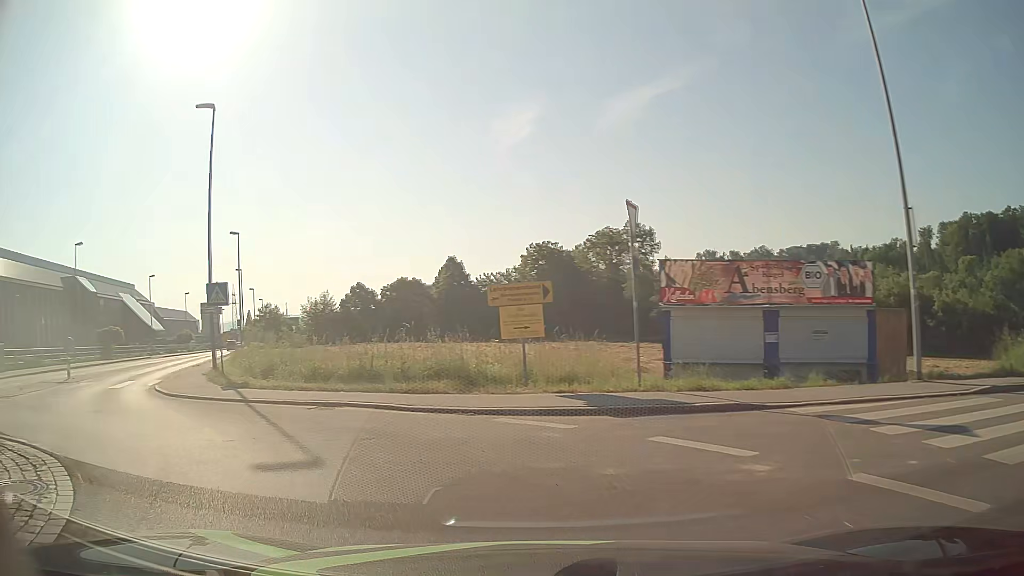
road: tertiary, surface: asphalt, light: Day
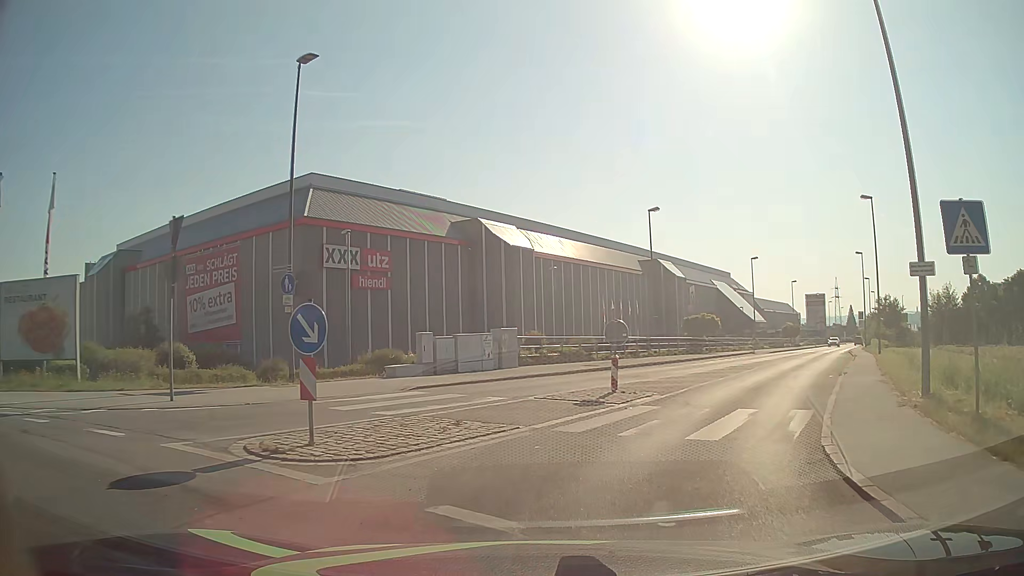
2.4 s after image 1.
(-6.5, +11.1) m; -52°
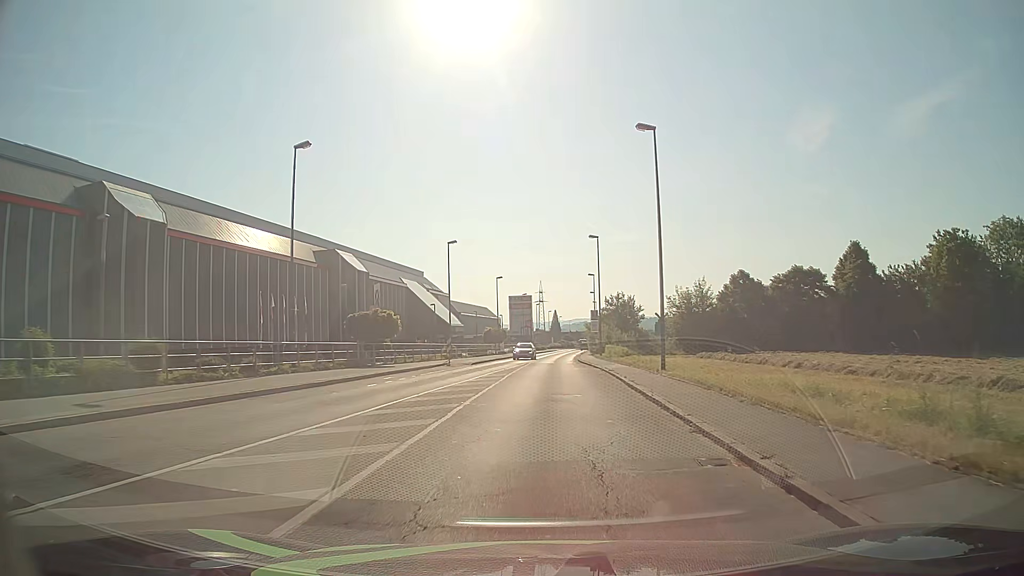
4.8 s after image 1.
(+4.7, +16.4) m; +27°
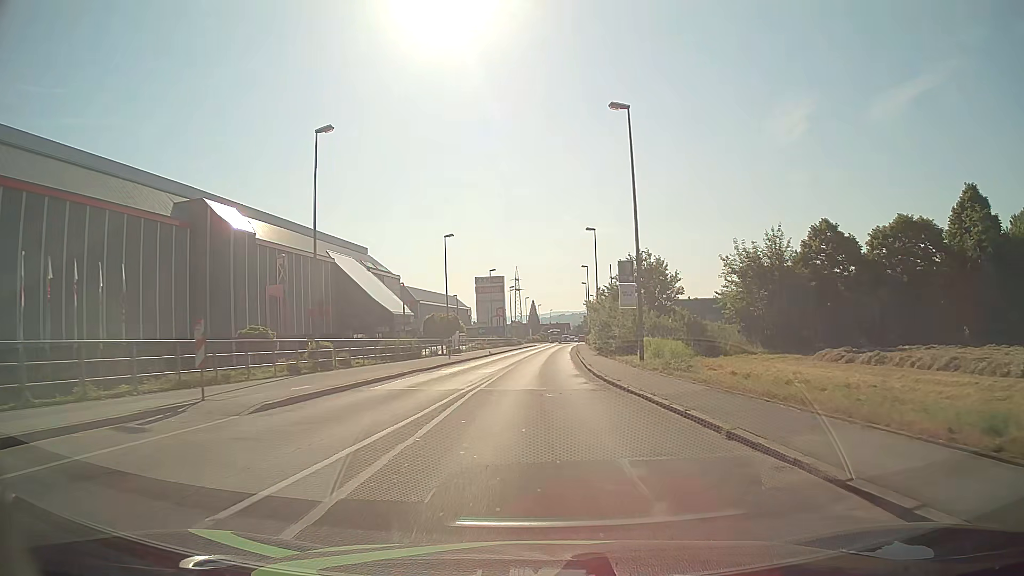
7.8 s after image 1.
(+0.2, +31.5) m; +1°
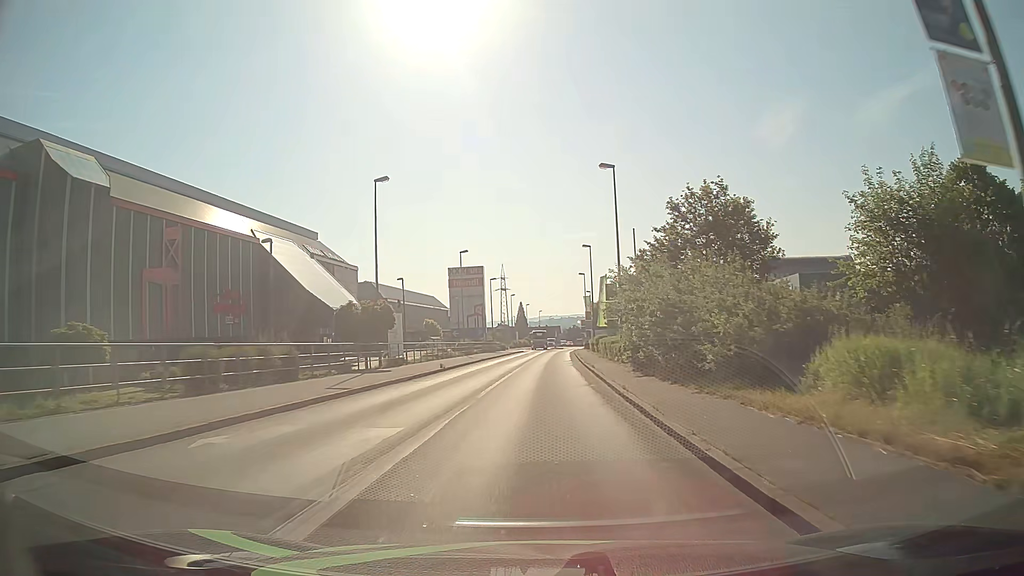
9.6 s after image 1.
(+0.1, +21.7) m; 0°
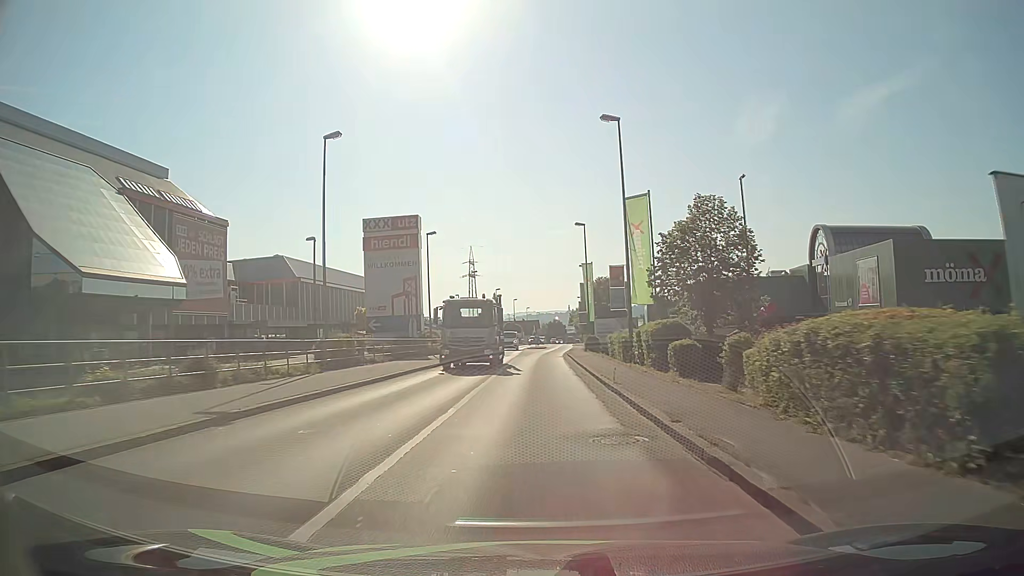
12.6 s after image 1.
(+1.0, +37.3) m; +2°
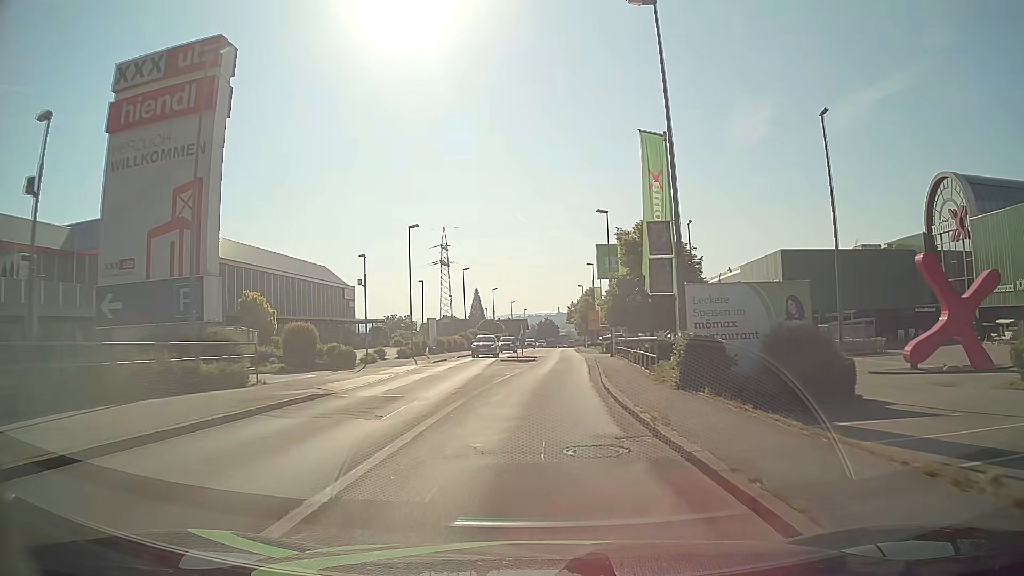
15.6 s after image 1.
(+0.4, +37.9) m; +1°
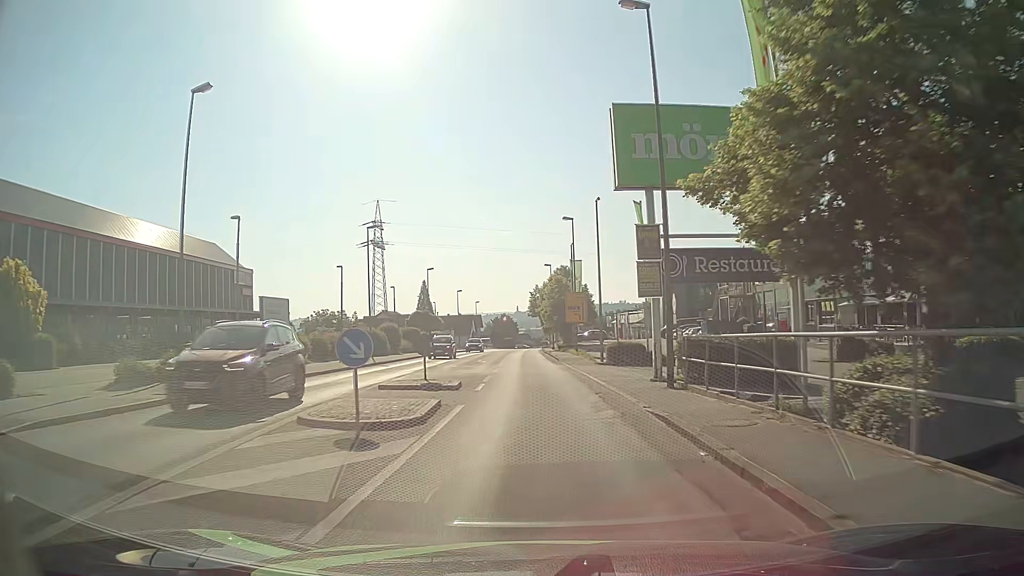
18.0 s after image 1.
(+0.7, +30.4) m; +3°
(0, +10) (0, +20) (0, +30) (-1, +40) (-1, +50) (-1, +60) (-1, +70) (-1, +80) (-1, +90) (-1, +100) m
